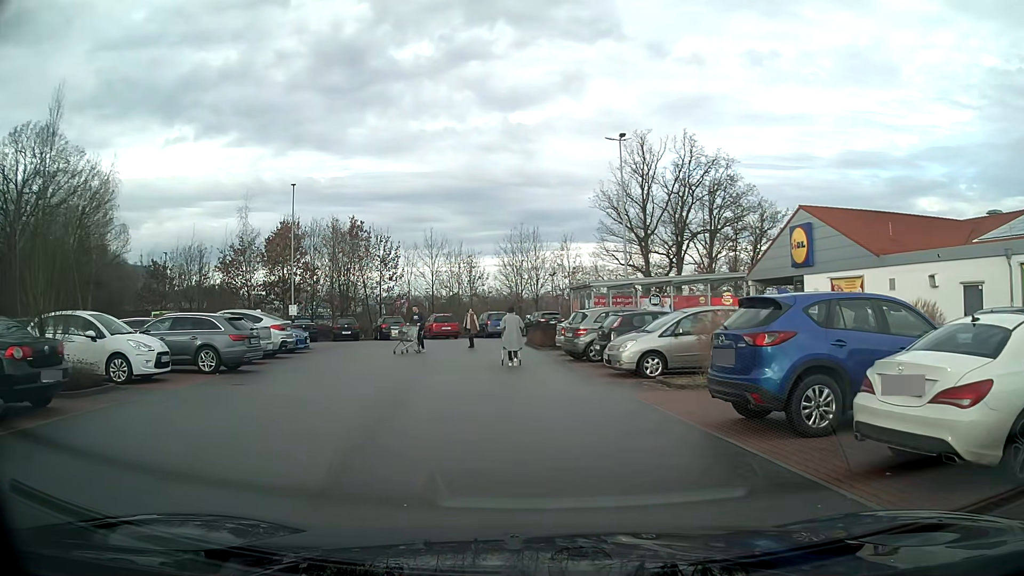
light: Day
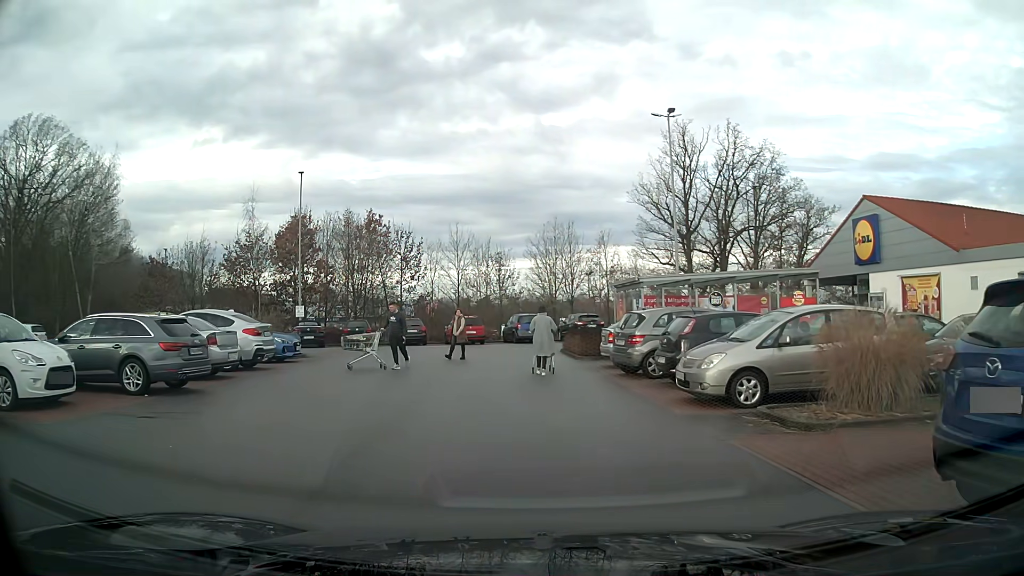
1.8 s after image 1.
(-0.1, +4.7) m; -3°
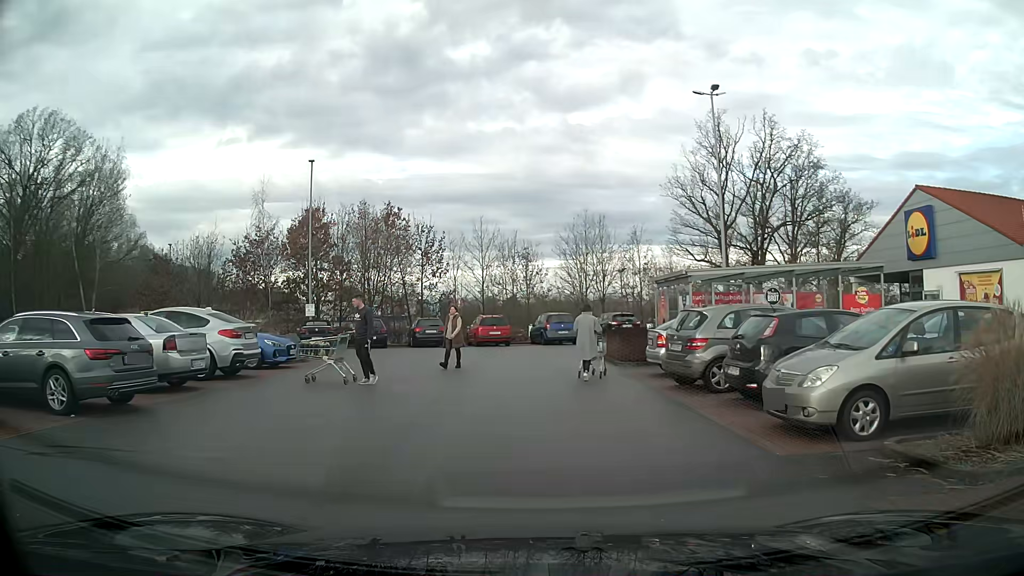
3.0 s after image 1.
(-0.1, +3.0) m; -2°
